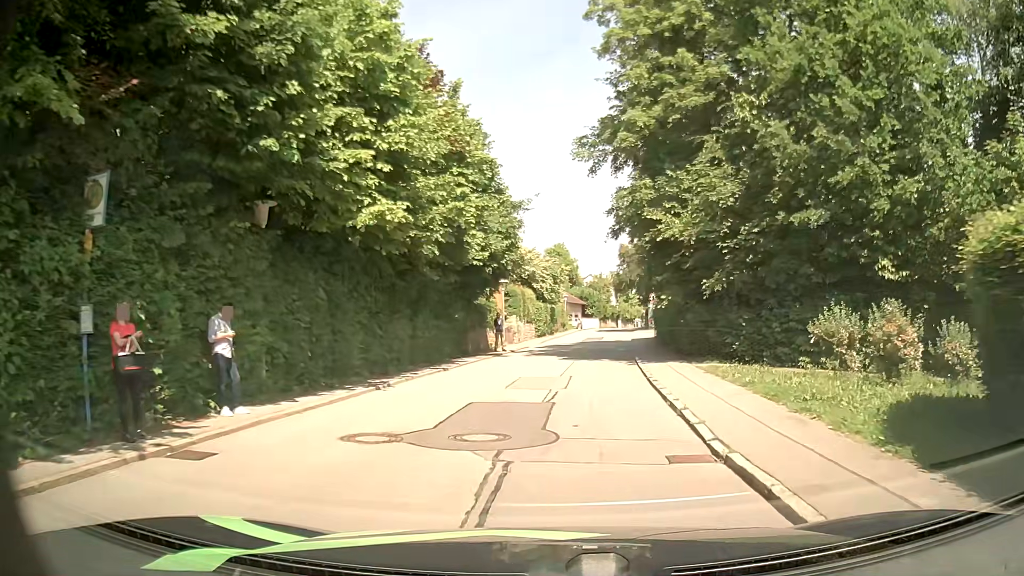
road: residential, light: Day
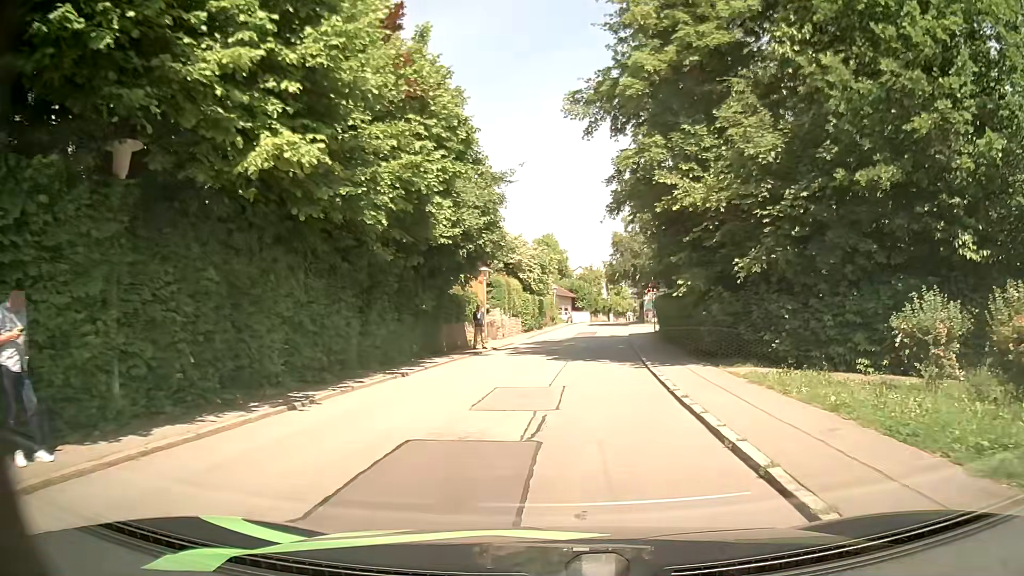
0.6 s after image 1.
(0.0, +4.6) m; +1°
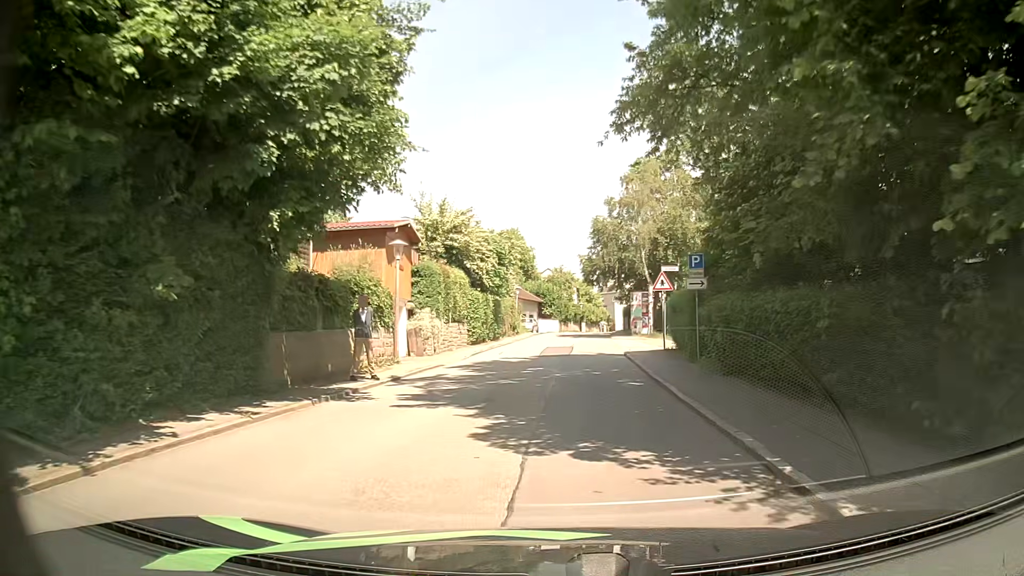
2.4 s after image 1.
(+0.2, +14.0) m; +2°
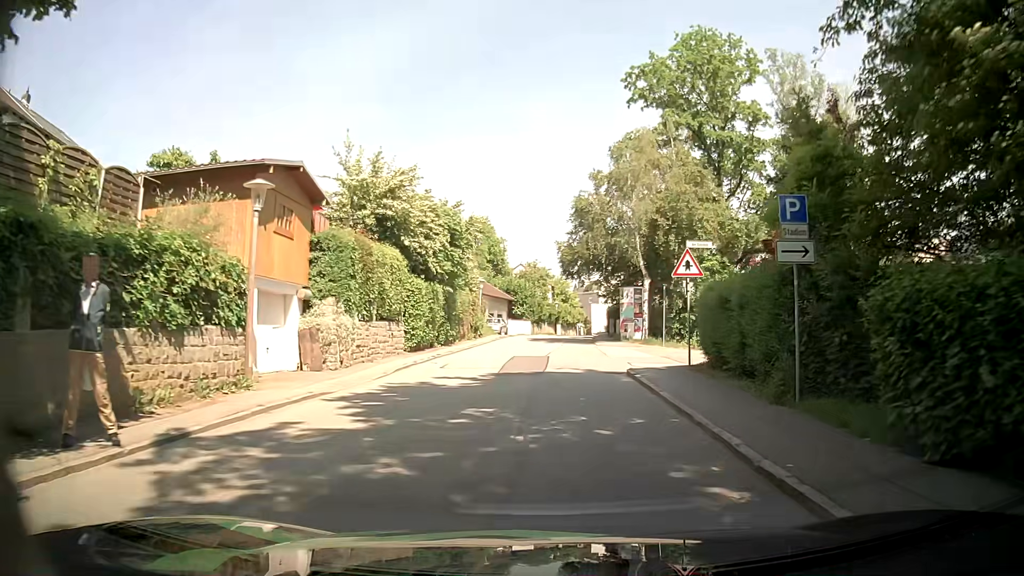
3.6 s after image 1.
(+0.1, +9.4) m; +2°
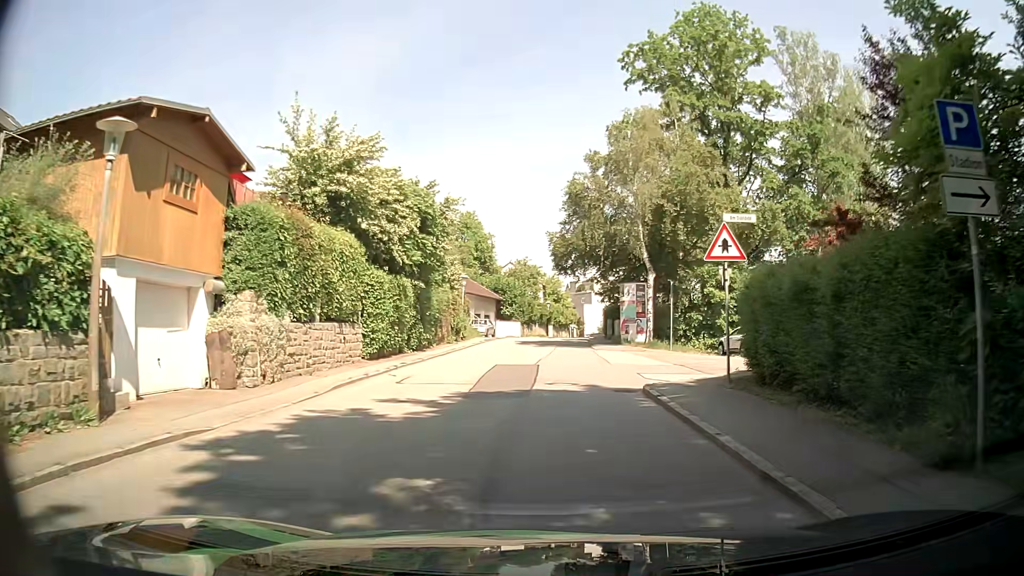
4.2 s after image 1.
(0.0, +4.7) m; 0°
